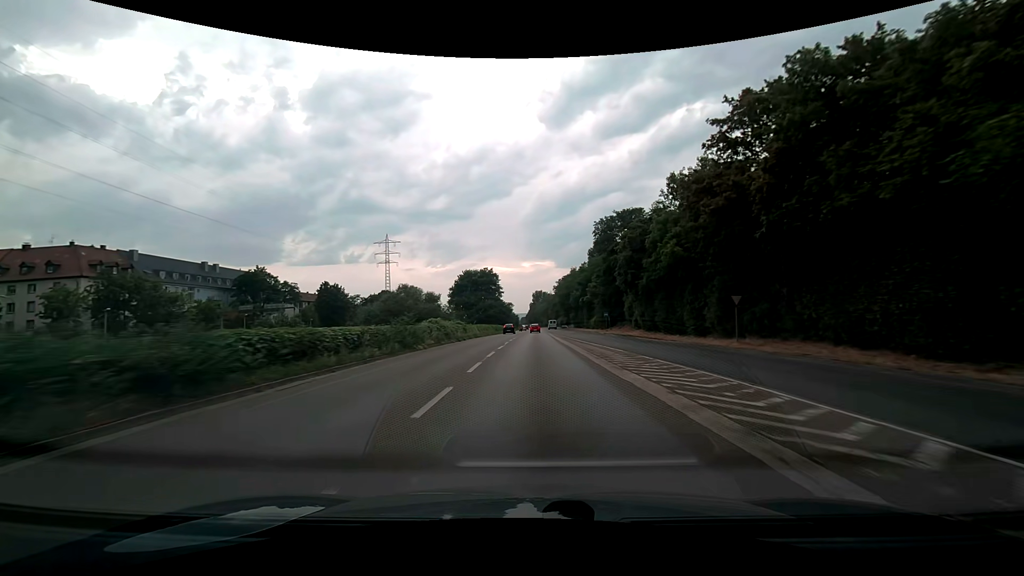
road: trunk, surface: asphalt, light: Day
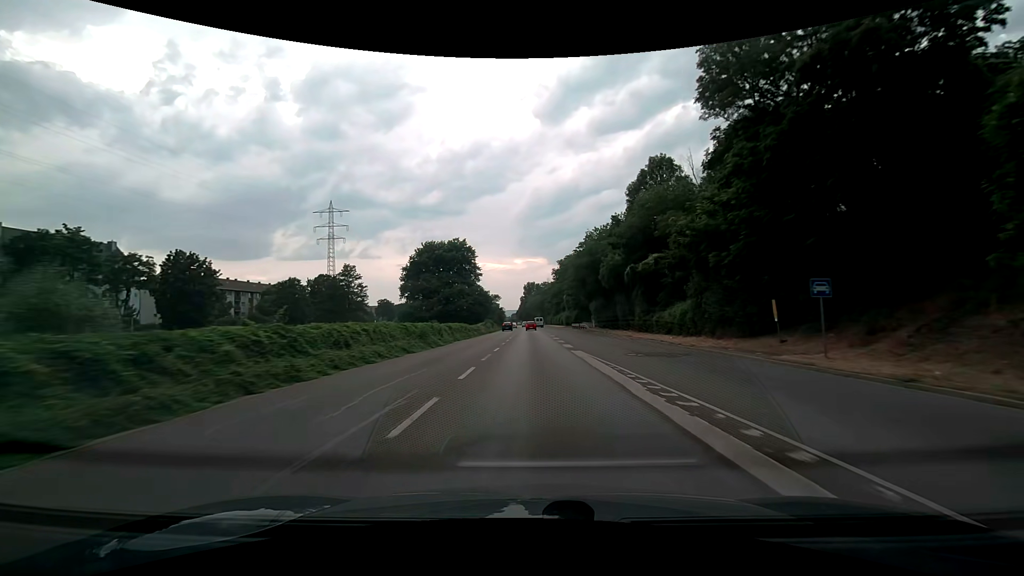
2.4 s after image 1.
(+0.4, +50.5) m; +1°
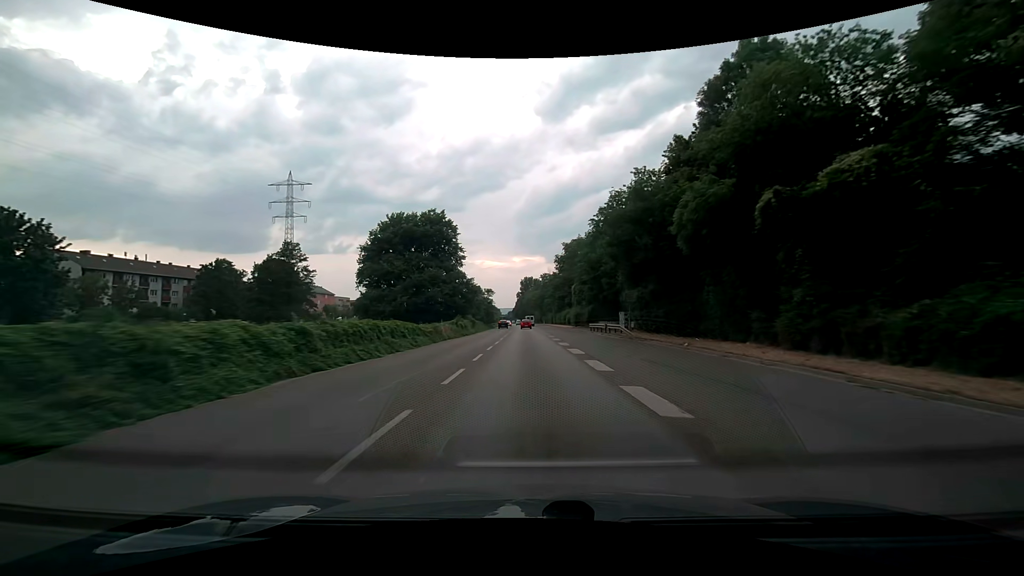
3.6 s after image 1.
(0.0, +25.7) m; 0°
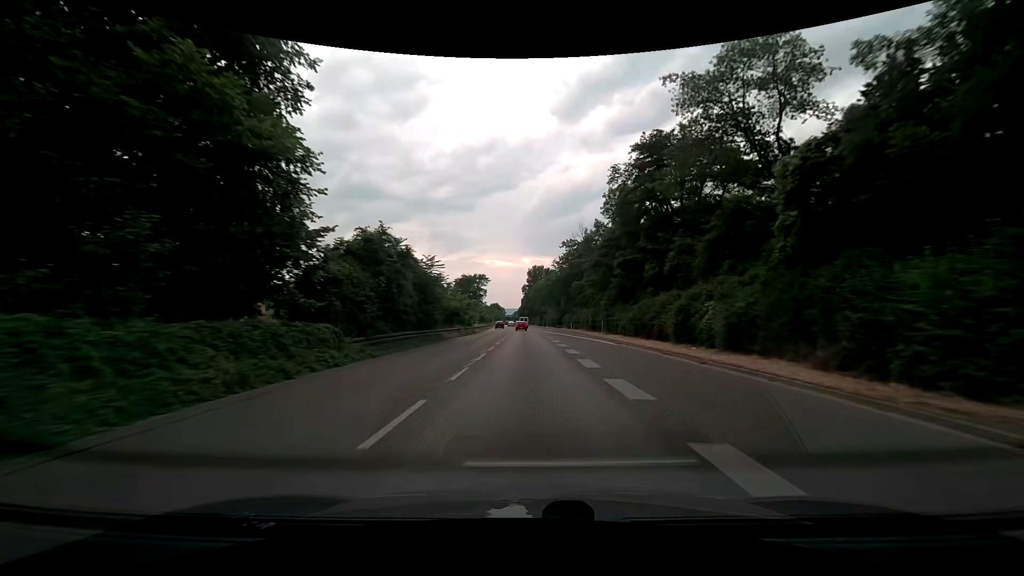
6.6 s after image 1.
(-0.2, +65.3) m; 0°
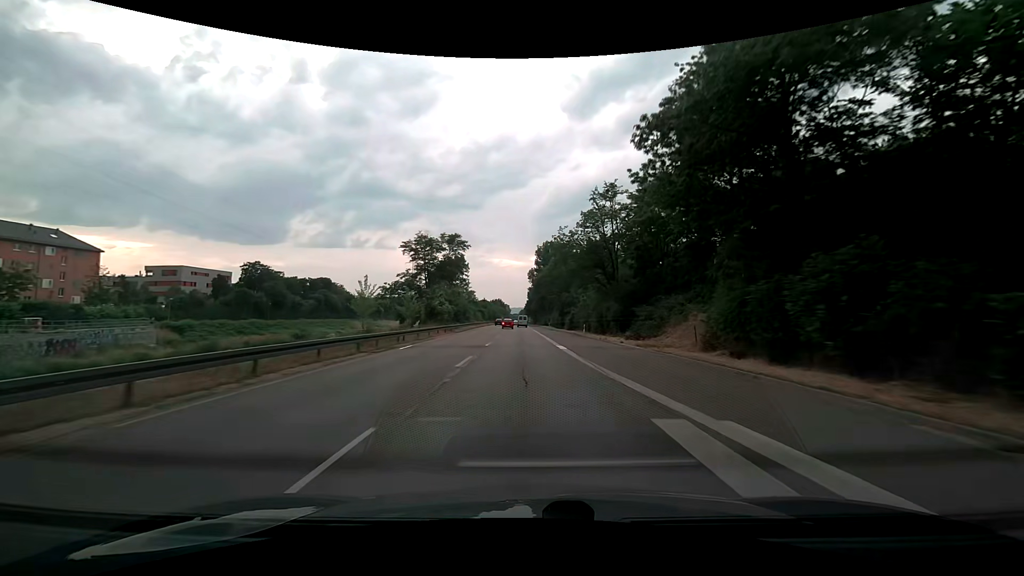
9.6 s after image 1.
(-0.7, +65.7) m; -1°
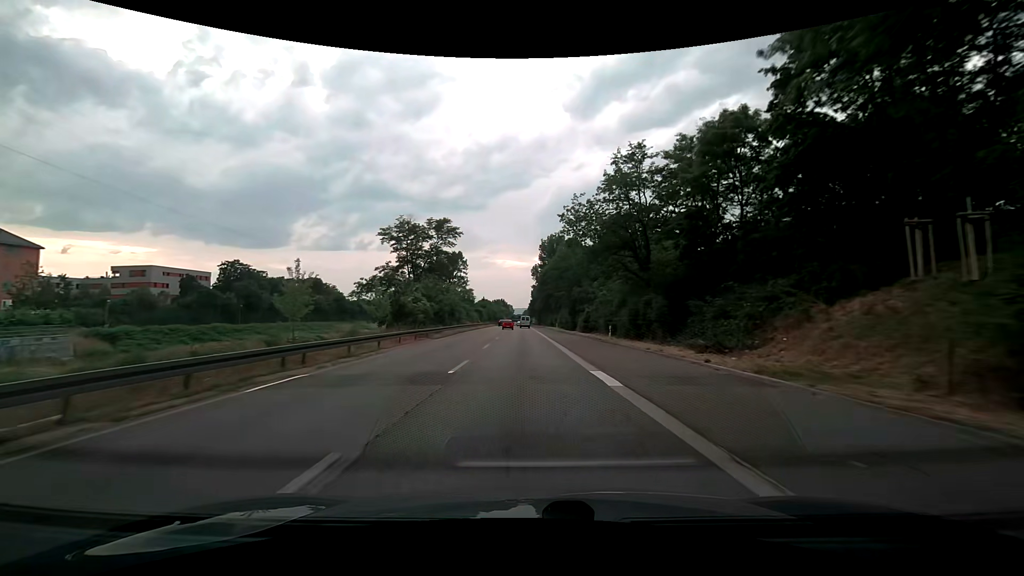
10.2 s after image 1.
(0.0, +13.1) m; 0°
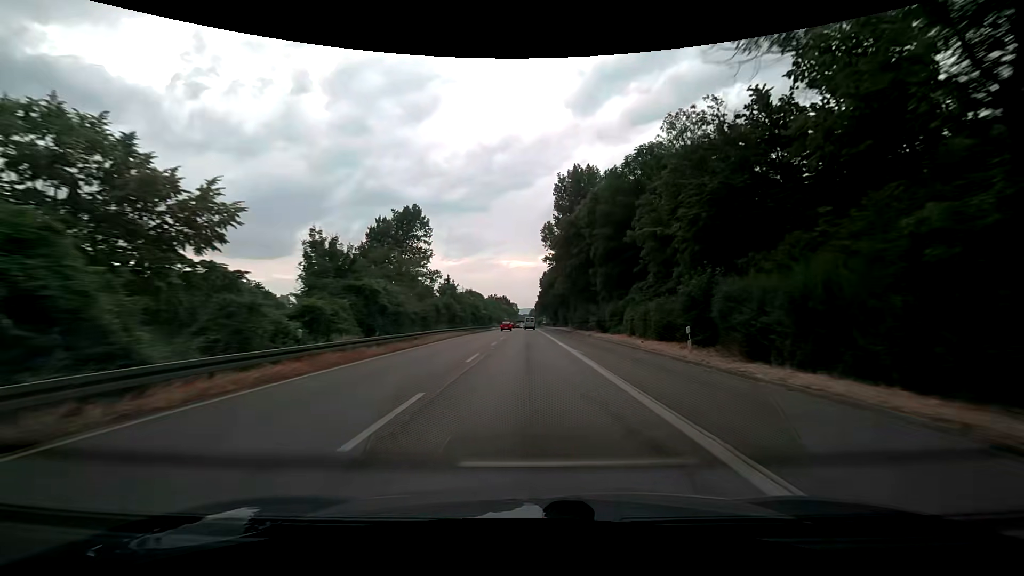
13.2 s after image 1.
(-0.8, +65.0) m; -1°
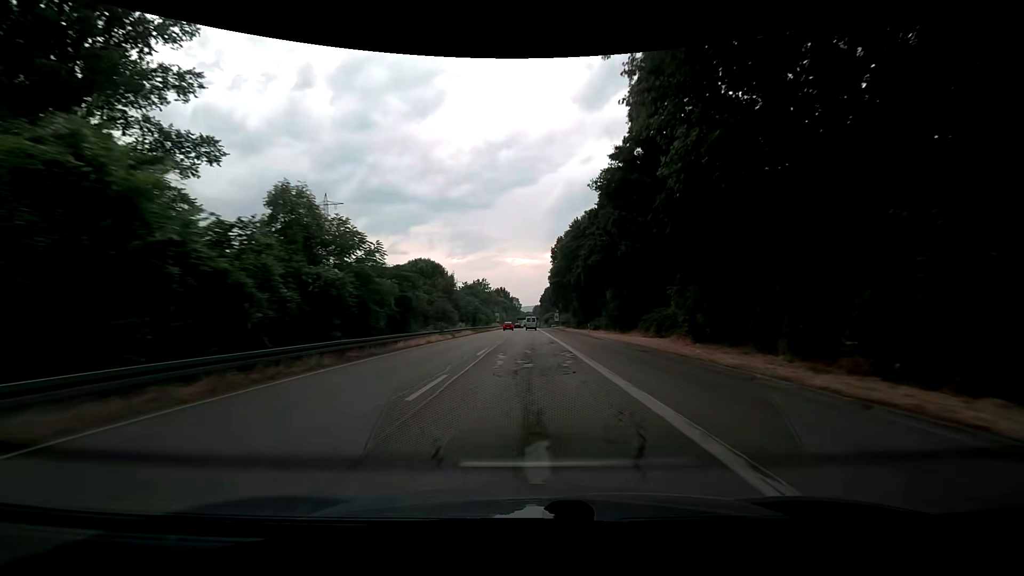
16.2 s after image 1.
(-0.2, +65.4) m; 0°
(0, +10) (0, +20) (0, +30) (0, +40) (0, +50) (0, +60) (0, +70) (0, +80) (0, +90) (0, +100) m
